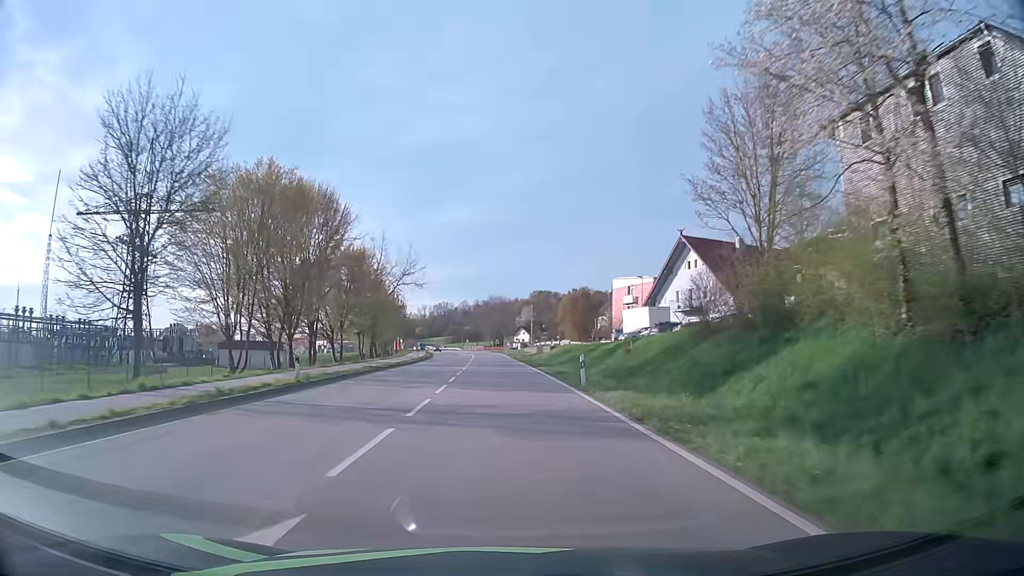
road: primary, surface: asphalt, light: Day
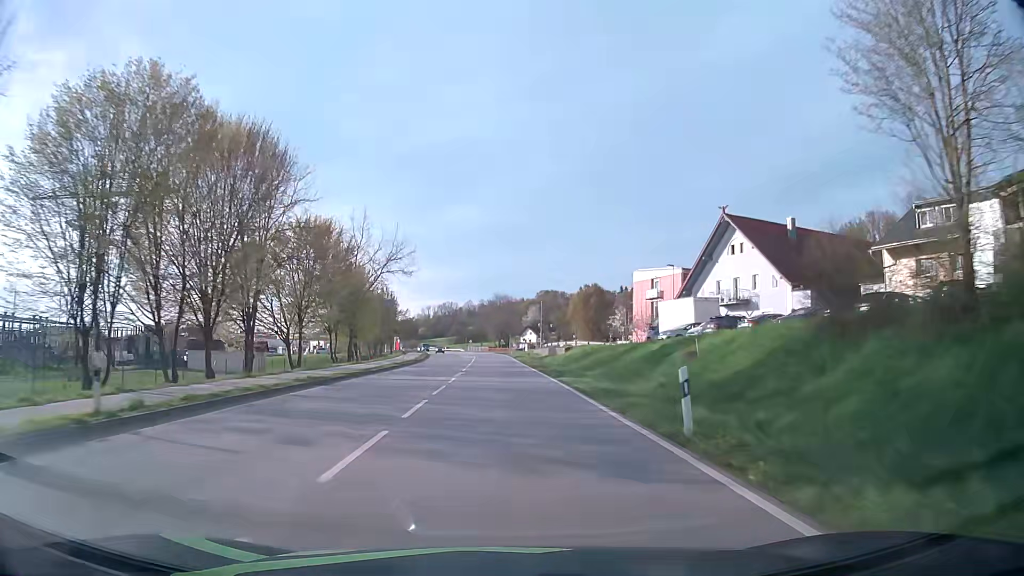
(-0.1, +12.3) m; -1°
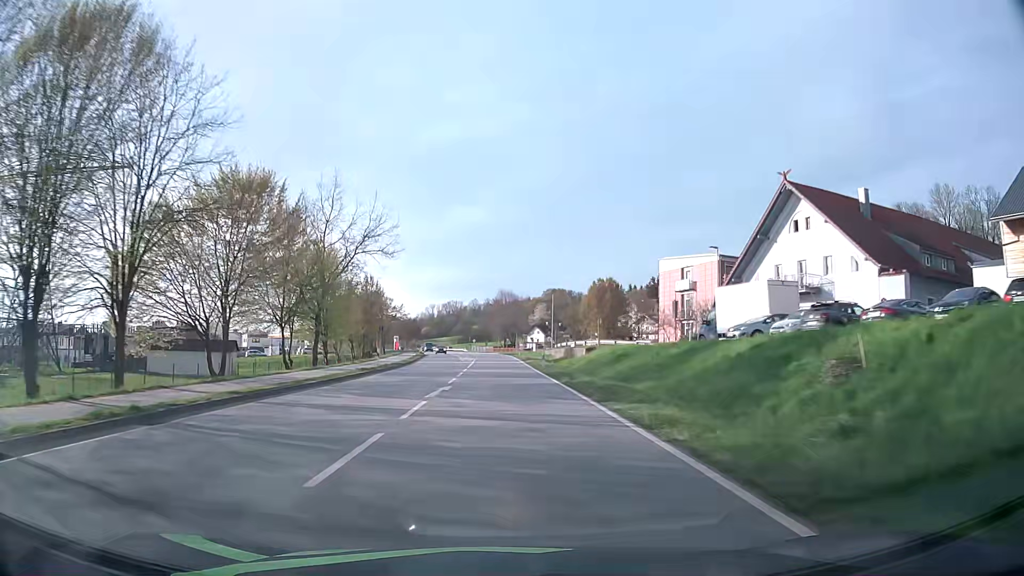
(0.0, +12.4) m; 0°
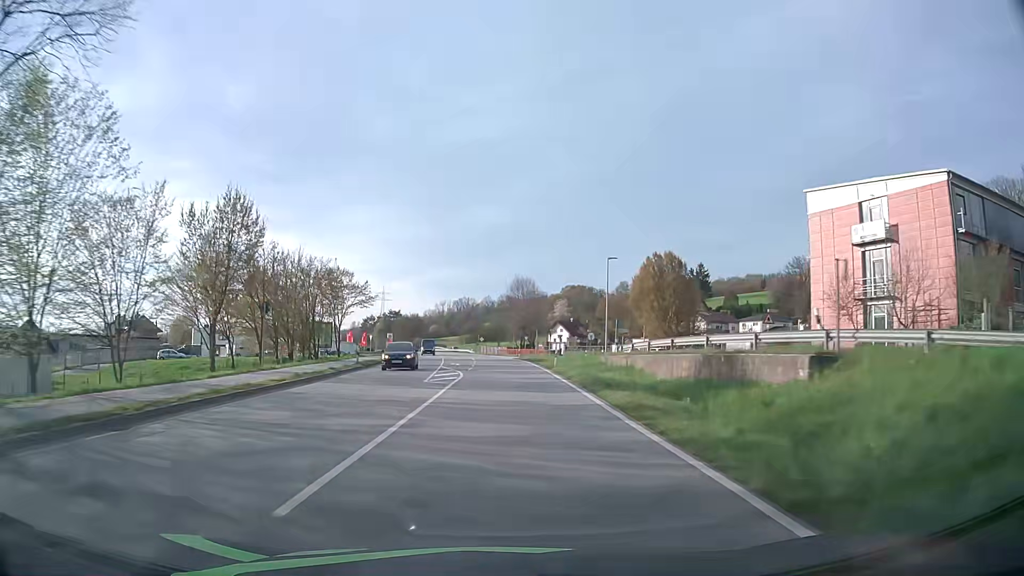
(-0.6, +37.4) m; -2°
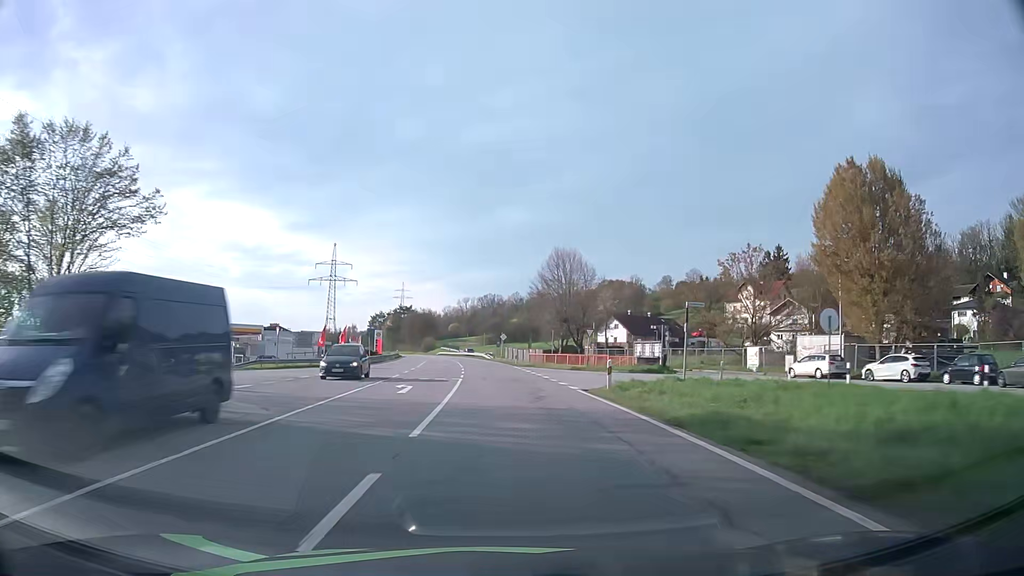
(-0.9, +49.9) m; -2°
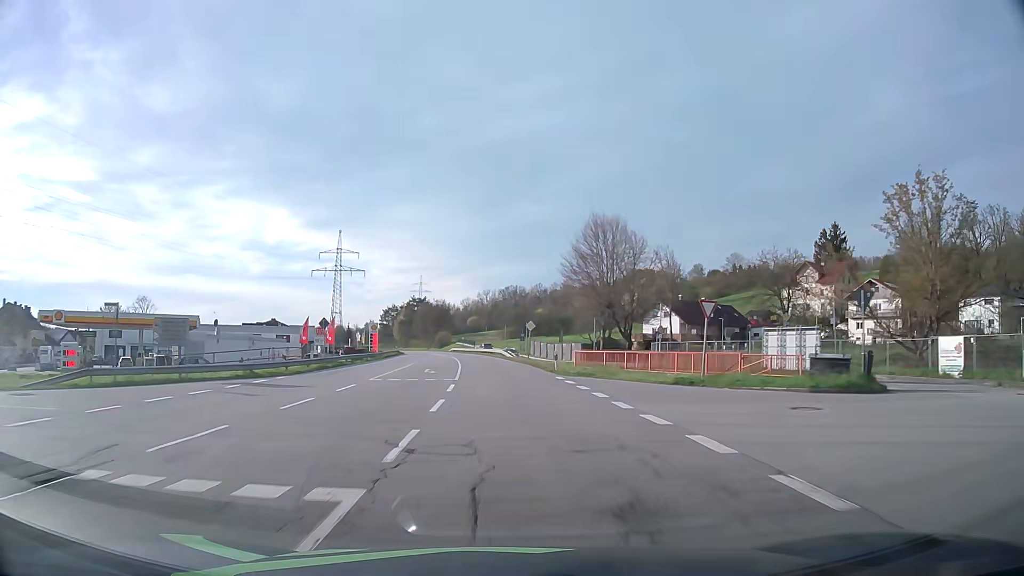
(-0.4, +24.2) m; -2°
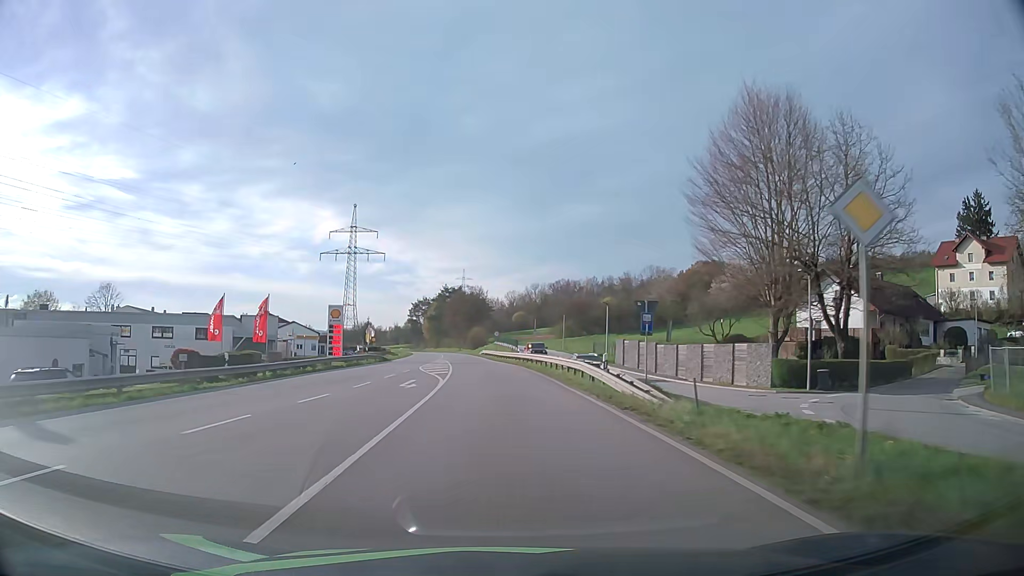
(-1.4, +45.8) m; -4°
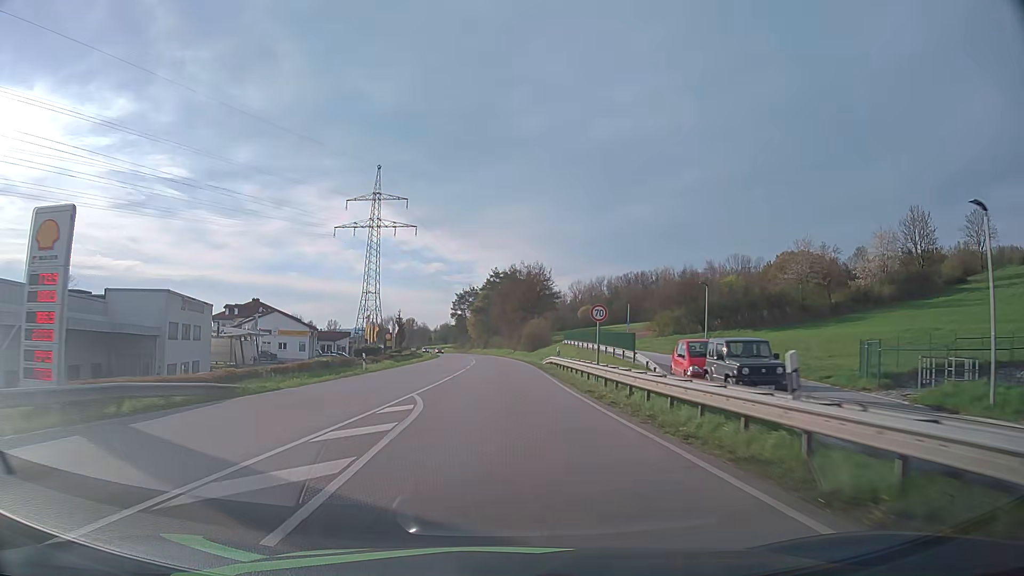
(-2.1, +44.5) m; -5°
(0, +10) (0, +20) (0, +30) (-1, +40) (-1, +50) (-1, +60) (-1, +70) (-2, +80) (-2, +90) (-3, +100) m
